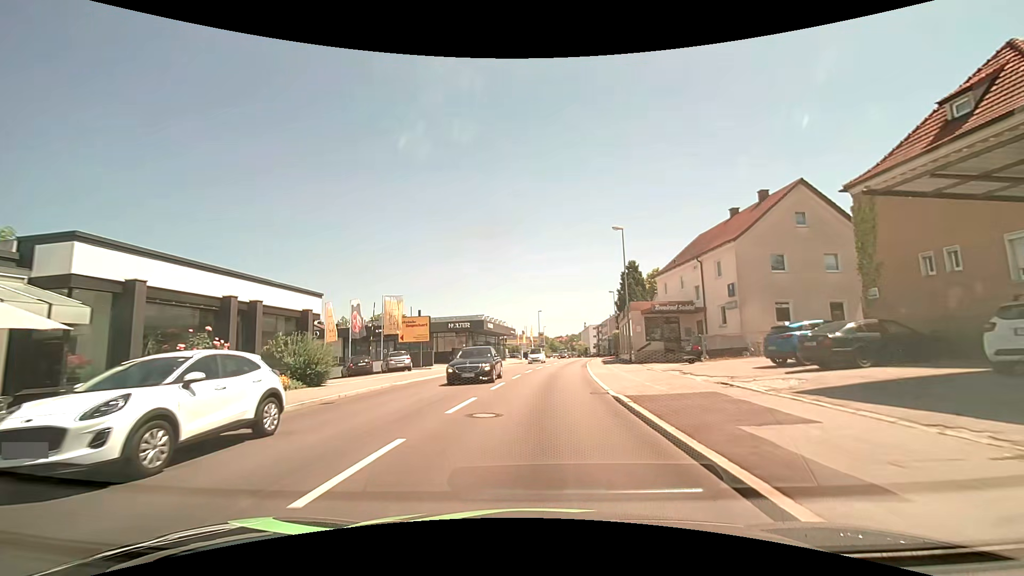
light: Day
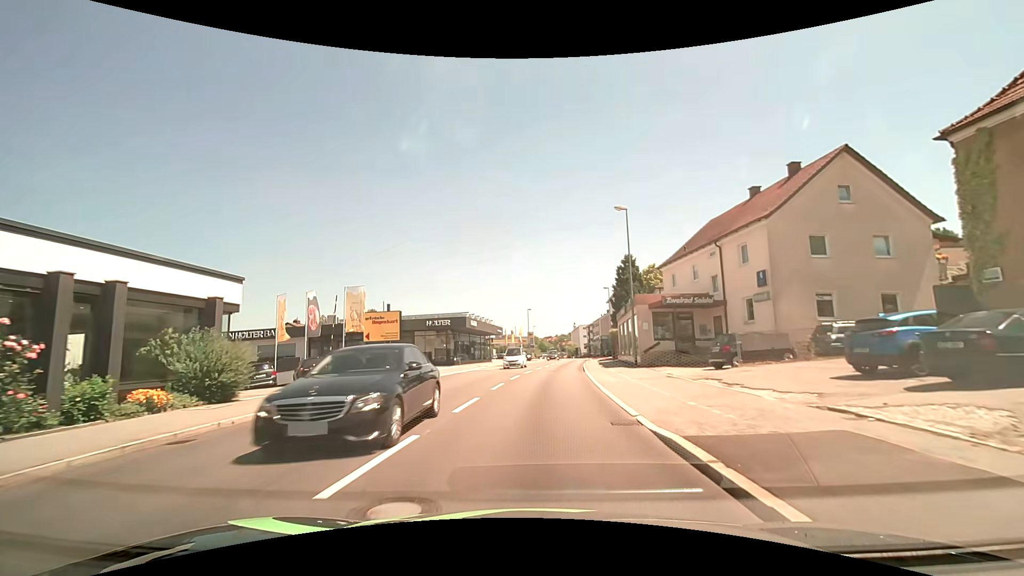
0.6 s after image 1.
(+0.1, +5.7) m; +1°
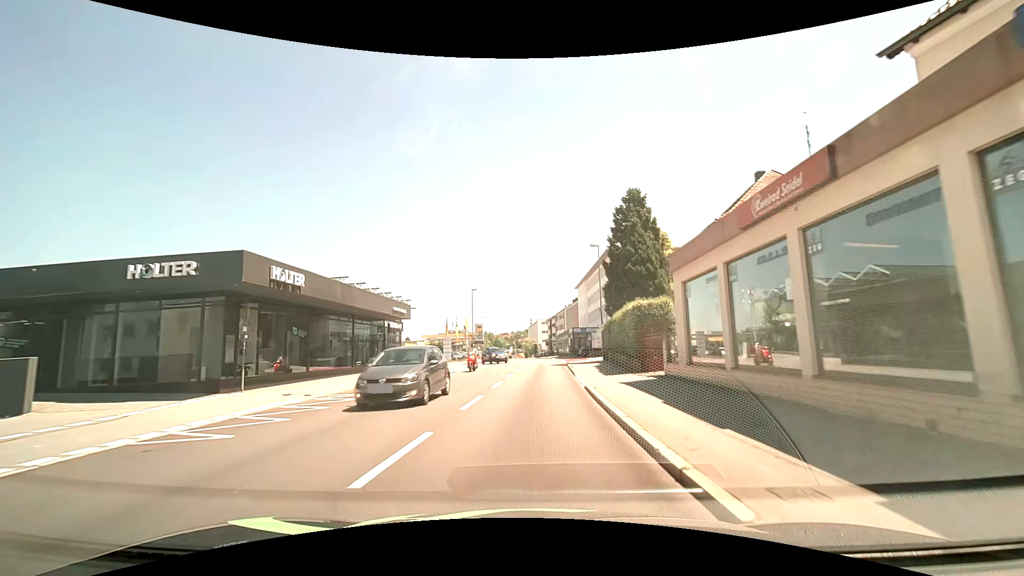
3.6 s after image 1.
(+1.4, +29.7) m; +5°
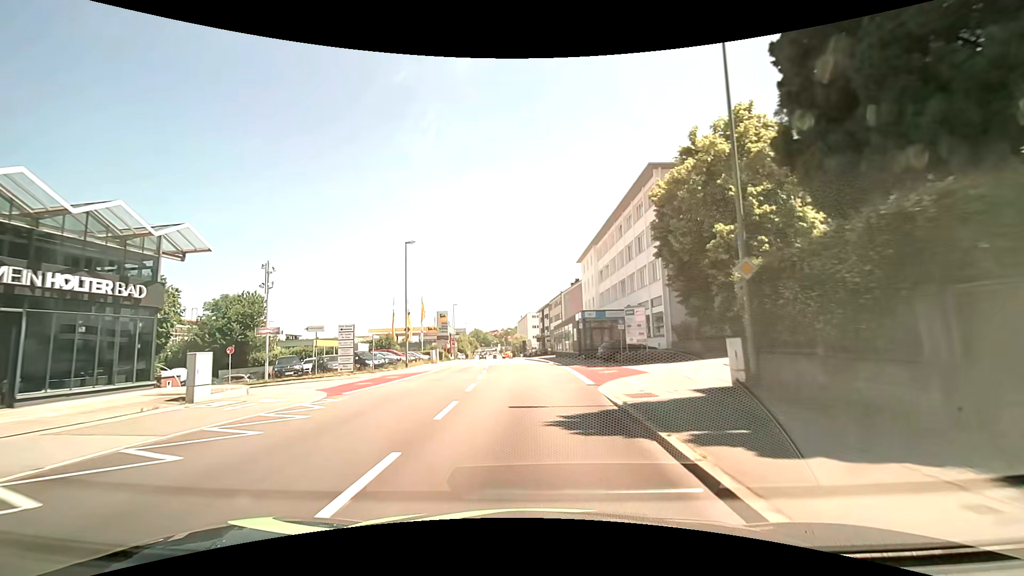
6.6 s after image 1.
(+0.9, +31.6) m; +2°
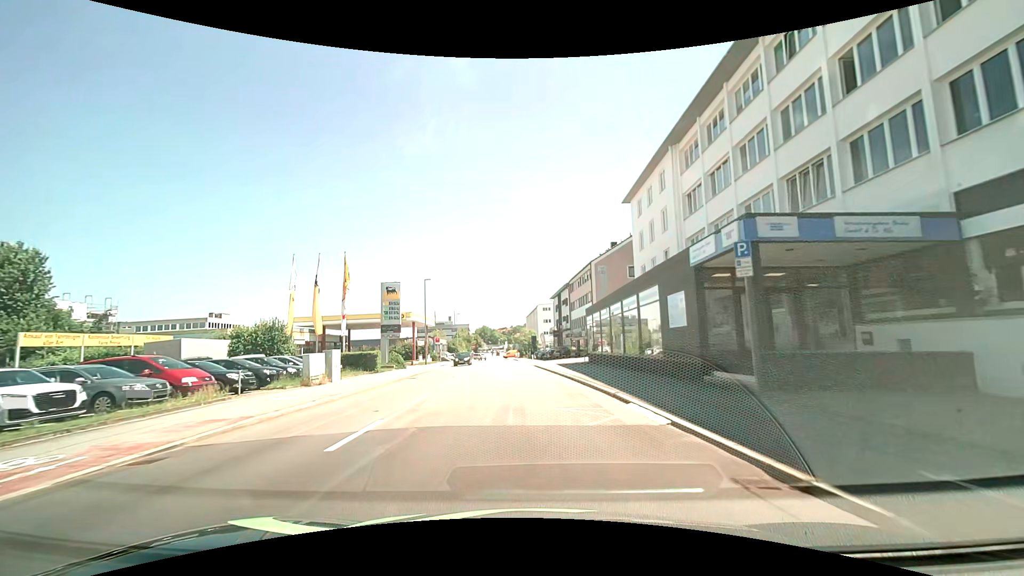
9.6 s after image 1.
(-0.8, +32.7) m; -2°
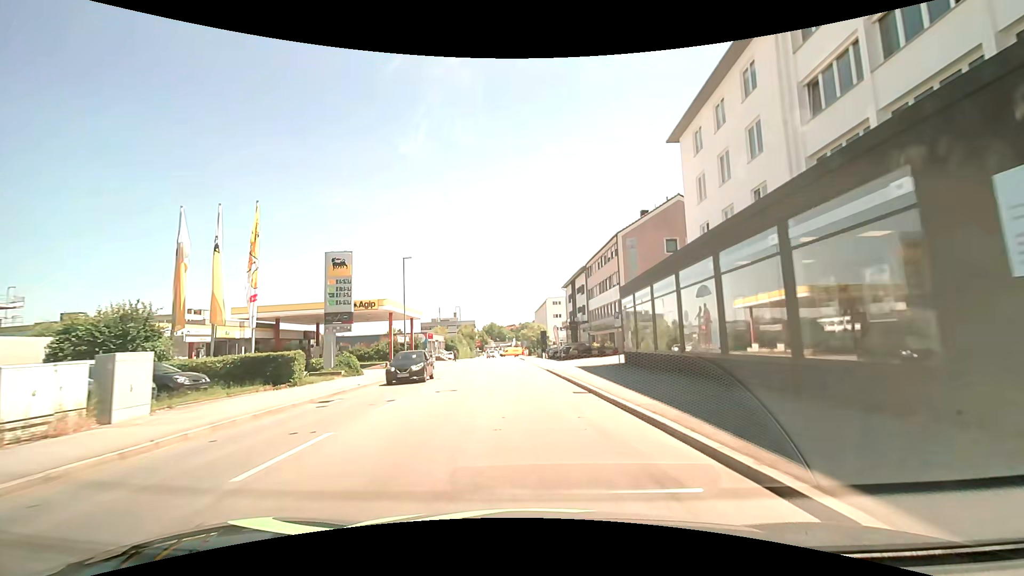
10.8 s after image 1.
(-0.1, +13.4) m; -1°
(0, +10) (0, +20) (-1, +30) (-1, +40) (-2, +50) (-3, +60) (-3, +70) (-4, +80) (-4, +90) (-5, +100) m
